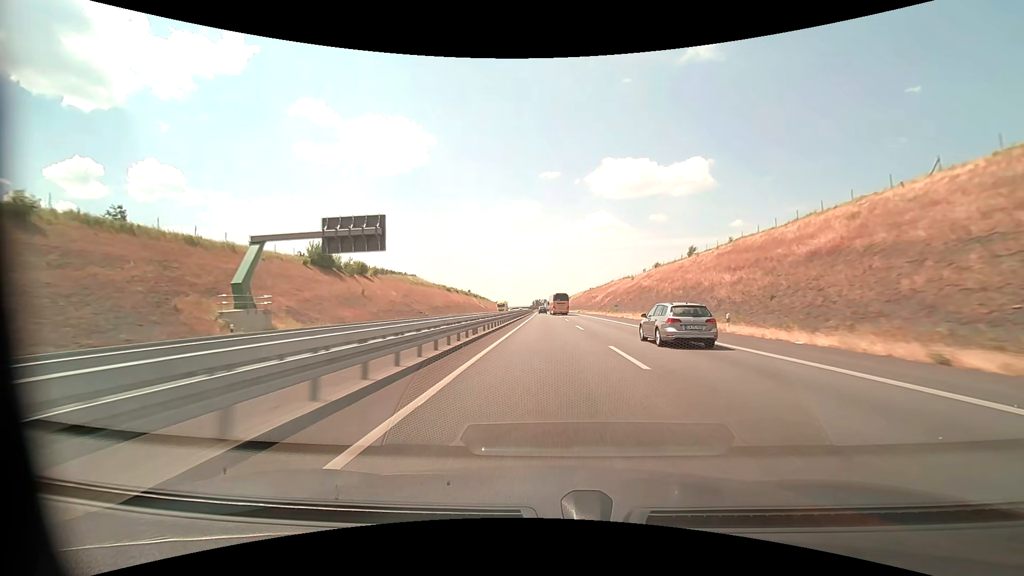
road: motorway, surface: asphalt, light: Day
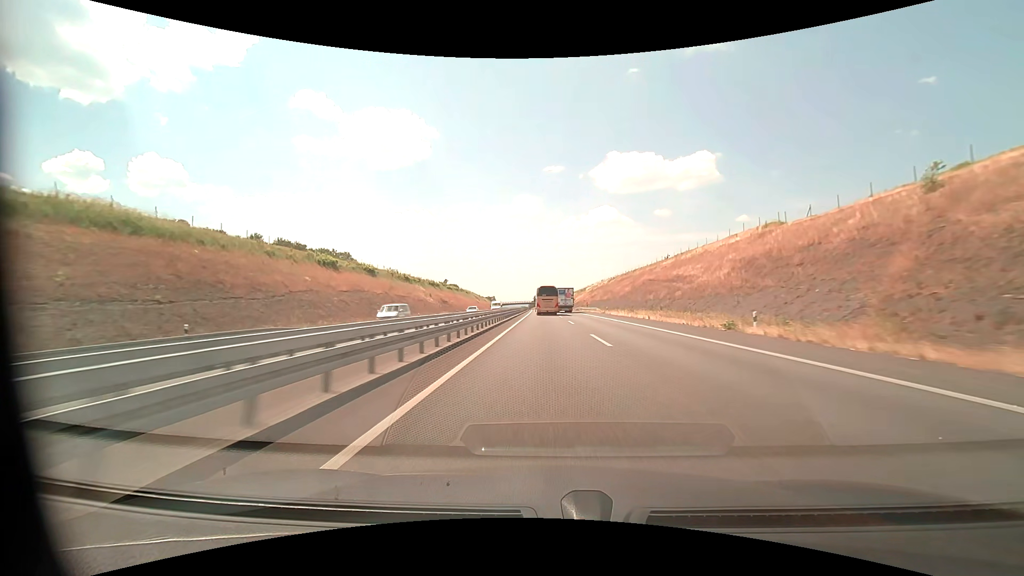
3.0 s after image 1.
(-0.4, +103.7) m; 0°
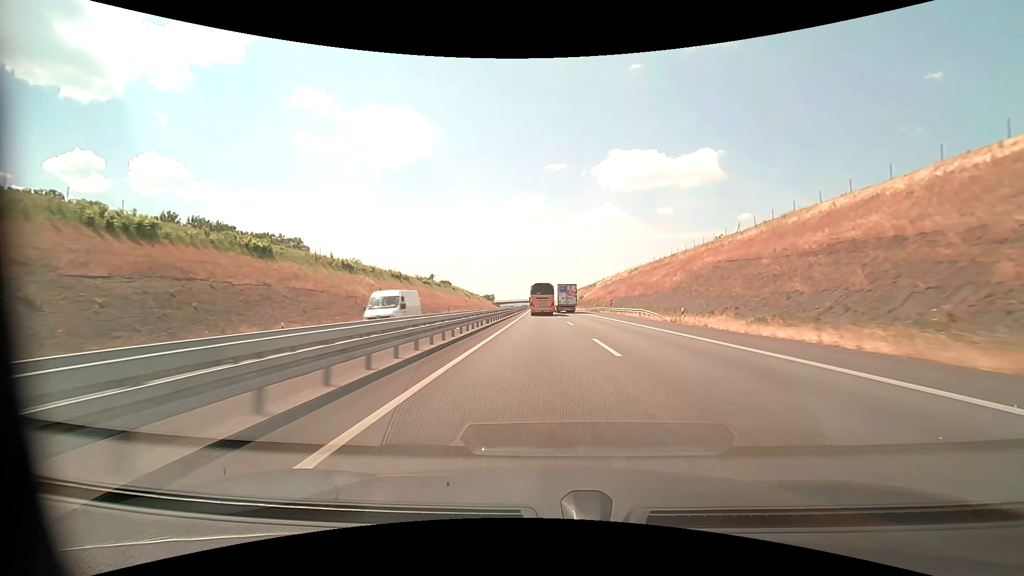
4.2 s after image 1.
(-0.1, +39.3) m; 0°
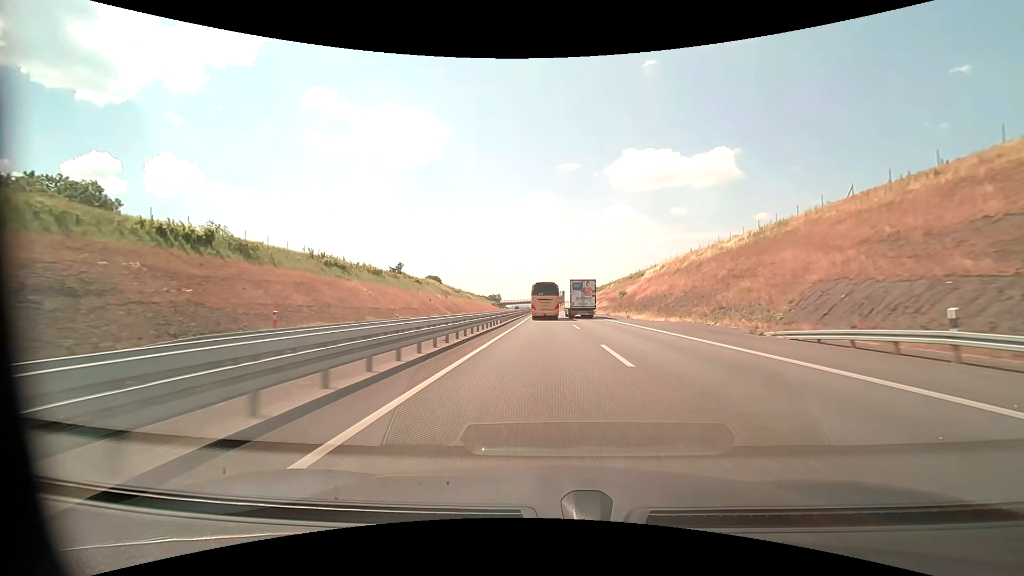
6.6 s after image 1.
(-0.7, +73.9) m; -1°
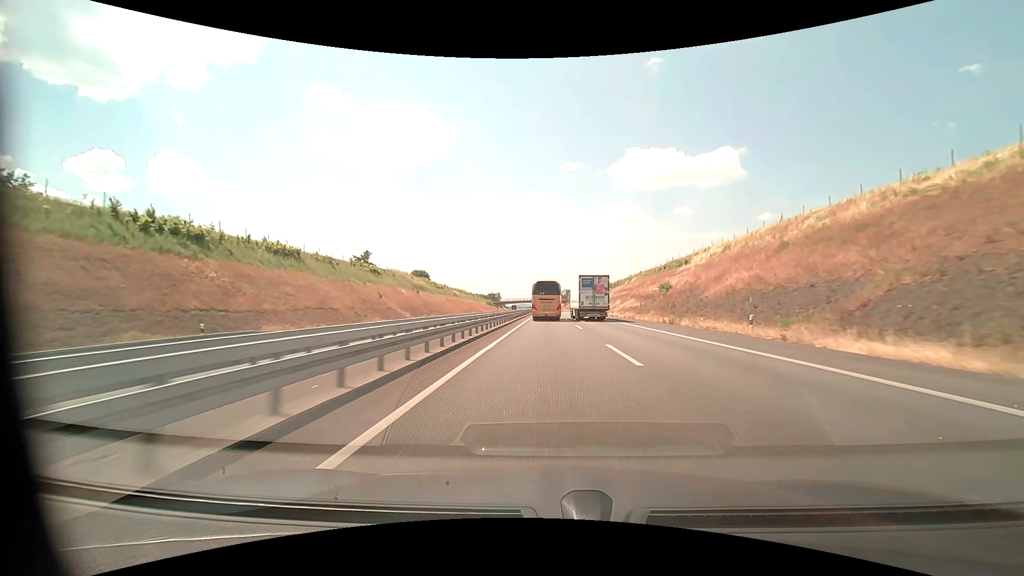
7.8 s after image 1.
(-0.1, +36.0) m; 0°
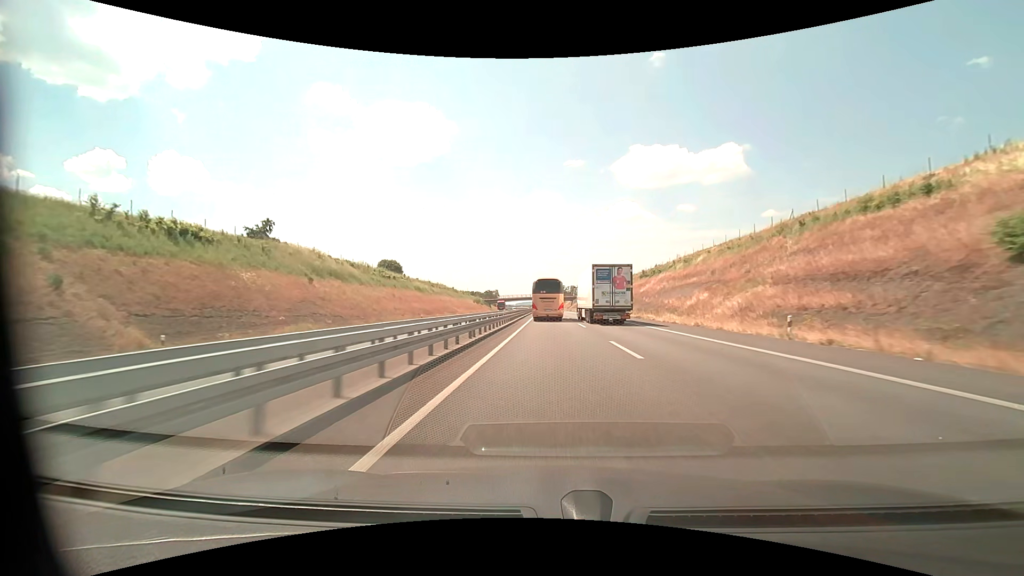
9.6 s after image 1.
(-0.2, +53.0) m; 0°
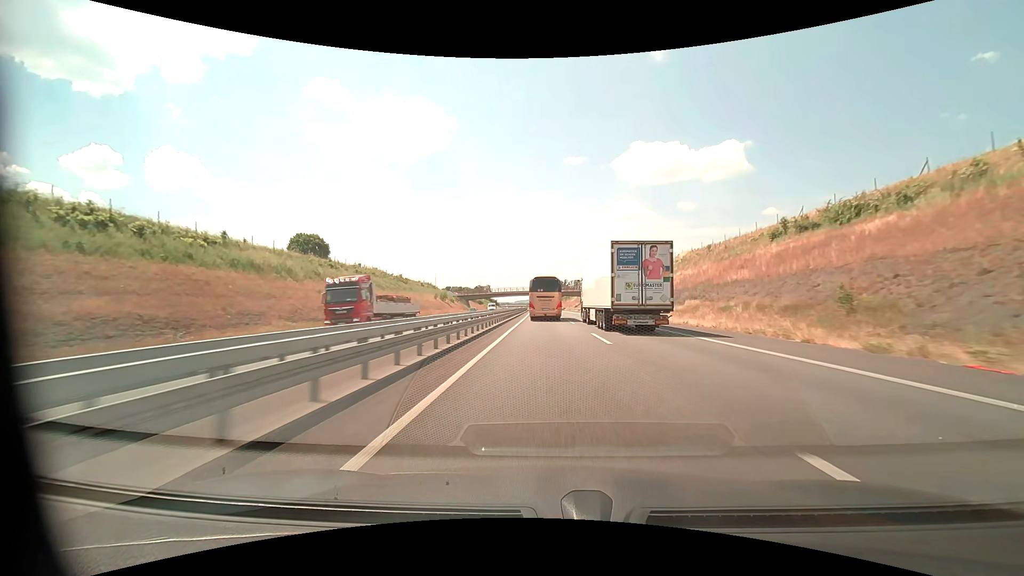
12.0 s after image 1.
(0.0, +68.4) m; 0°
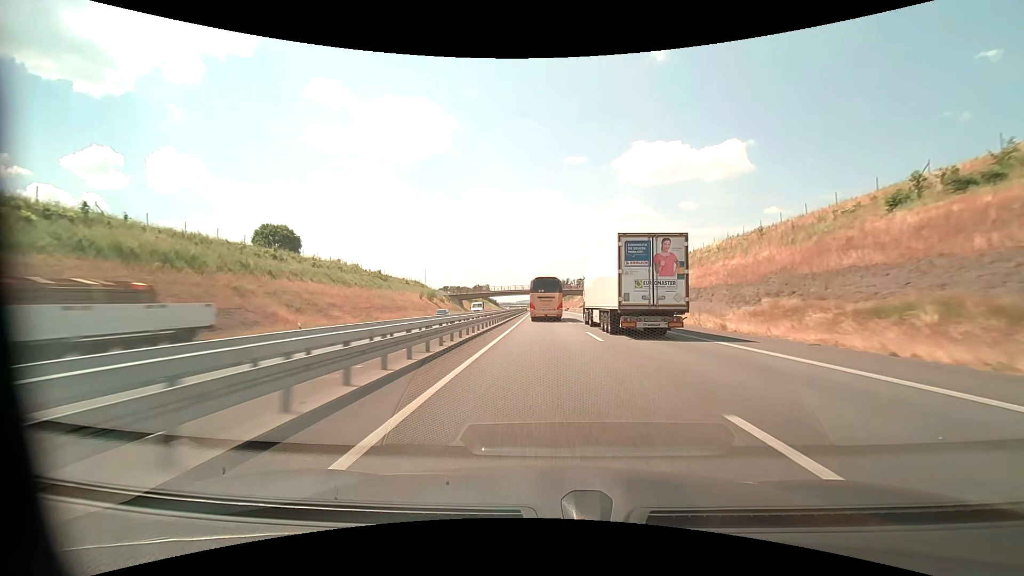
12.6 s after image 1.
(0.0, +16.7) m; 0°
(0, +10) (0, +20) (0, +30) (0, +40) (0, +50) (0, +60) (-1, +70) (-1, +80) (-1, +90) (-1, +100) m
